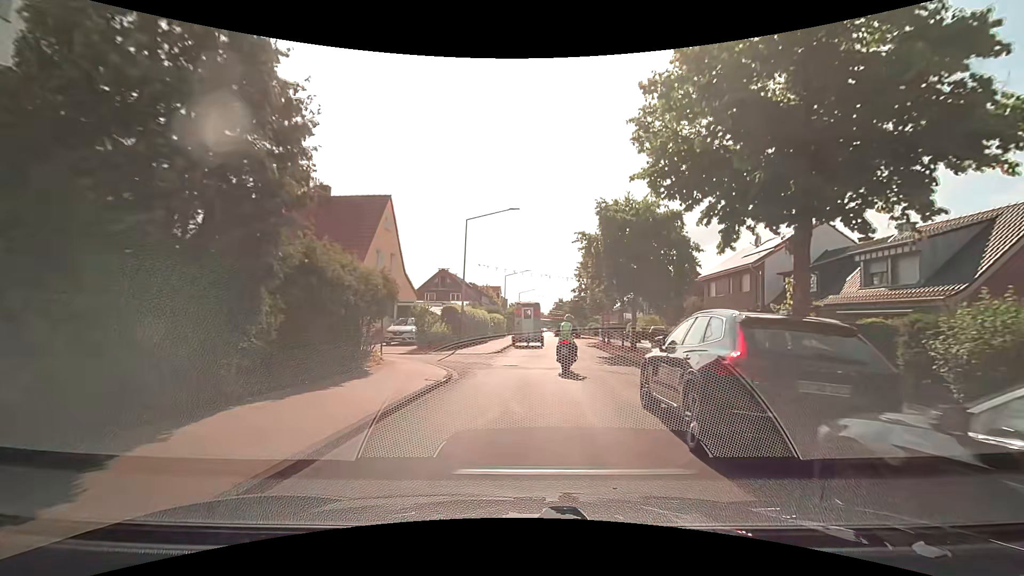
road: residential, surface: asphalt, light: Day
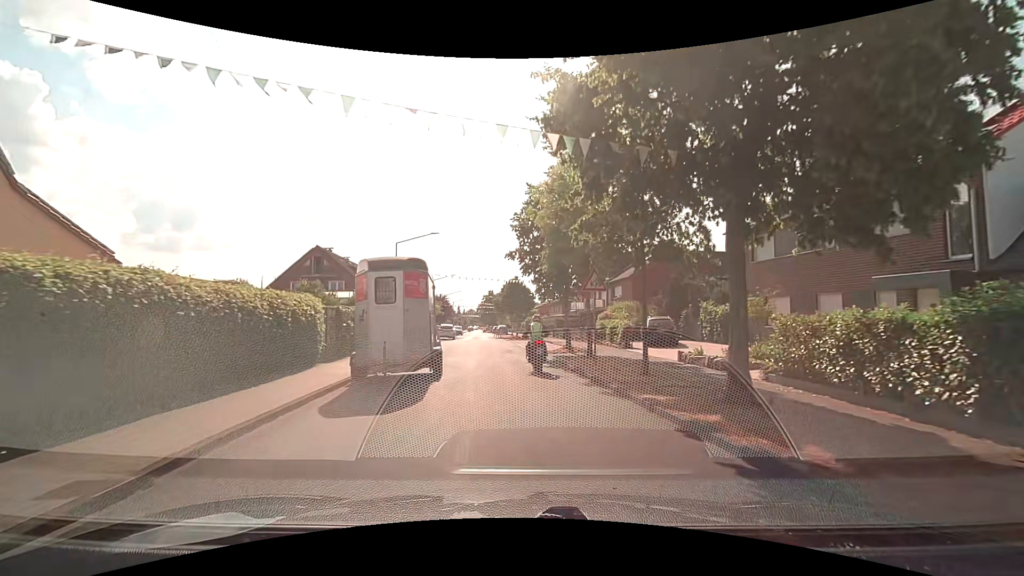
(+1.5, +21.5) m; +8°
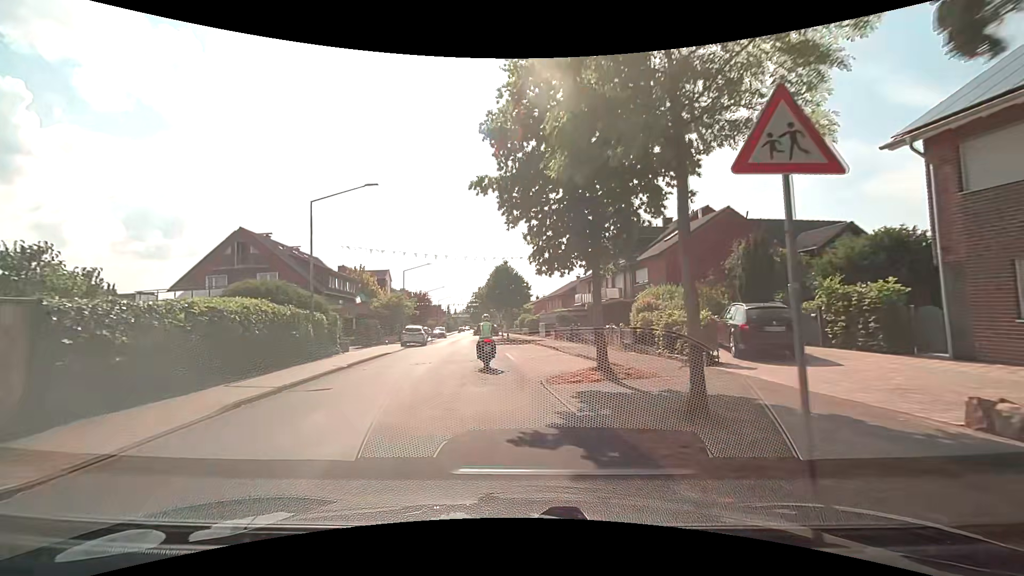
(+0.2, +12.2) m; +1°
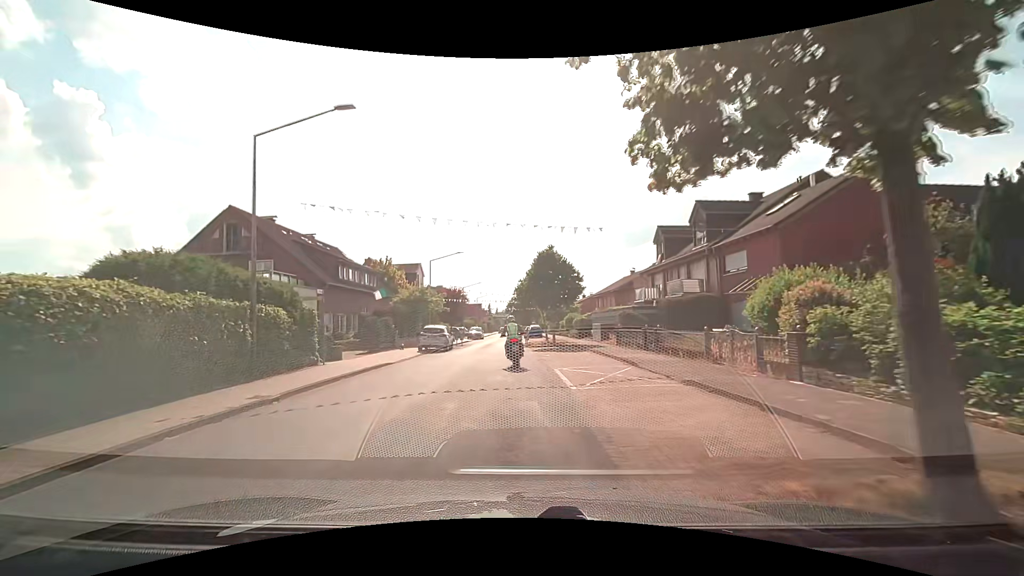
(-0.4, +8.3) m; -6°
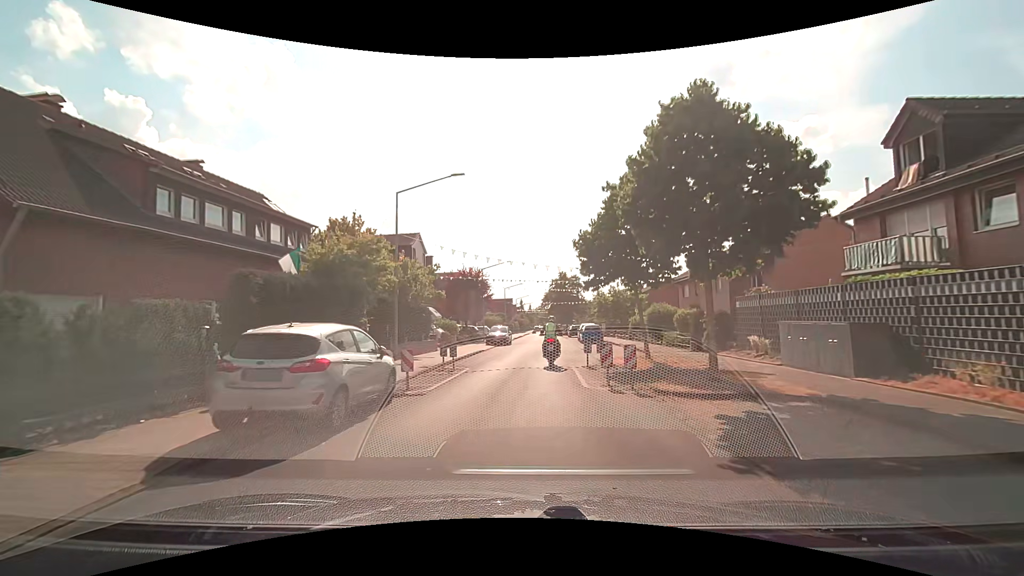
(-1.2, +22.2) m; -4°
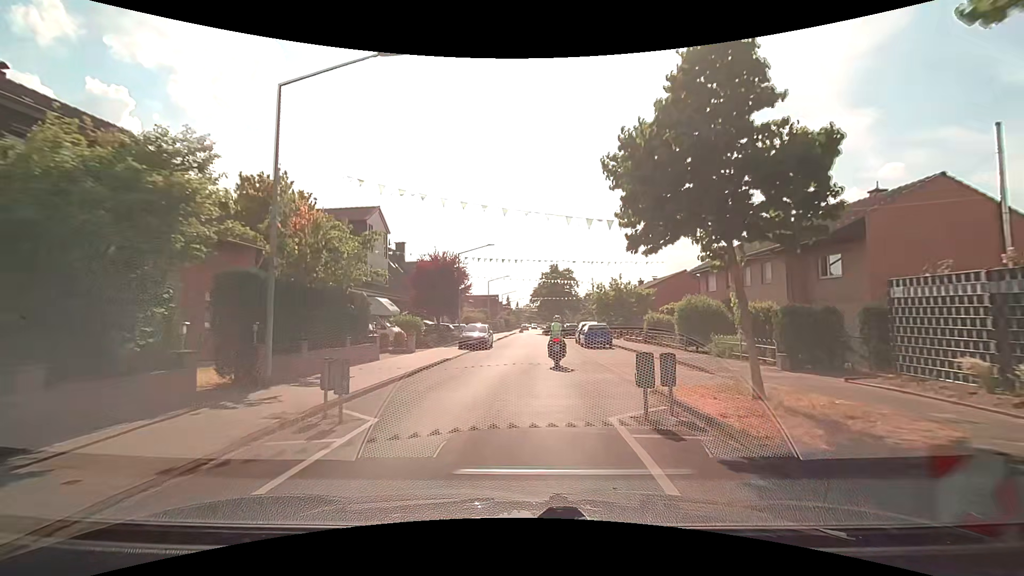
(+0.1, +9.3) m; +1°
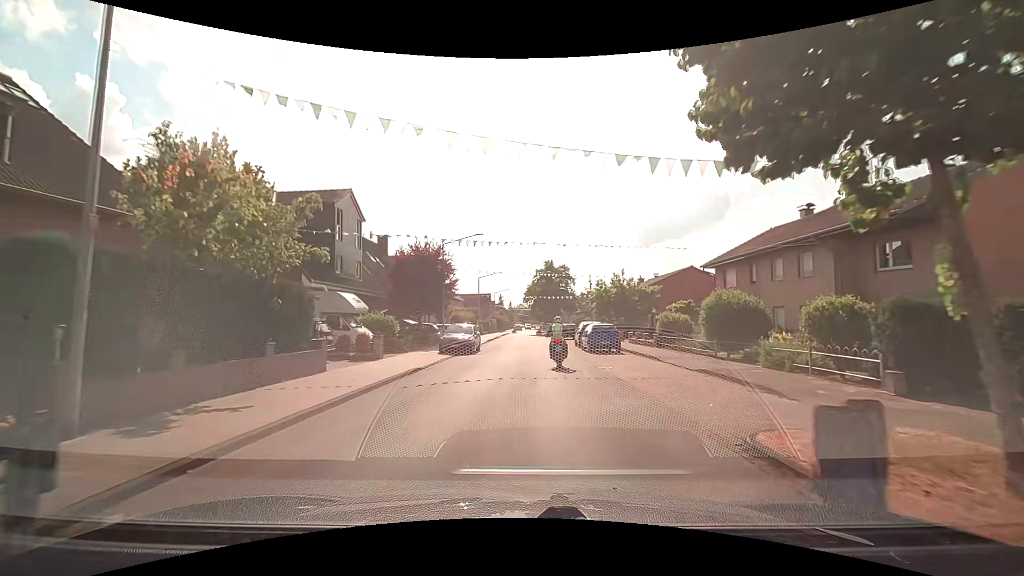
(0.0, +4.6) m; +1°
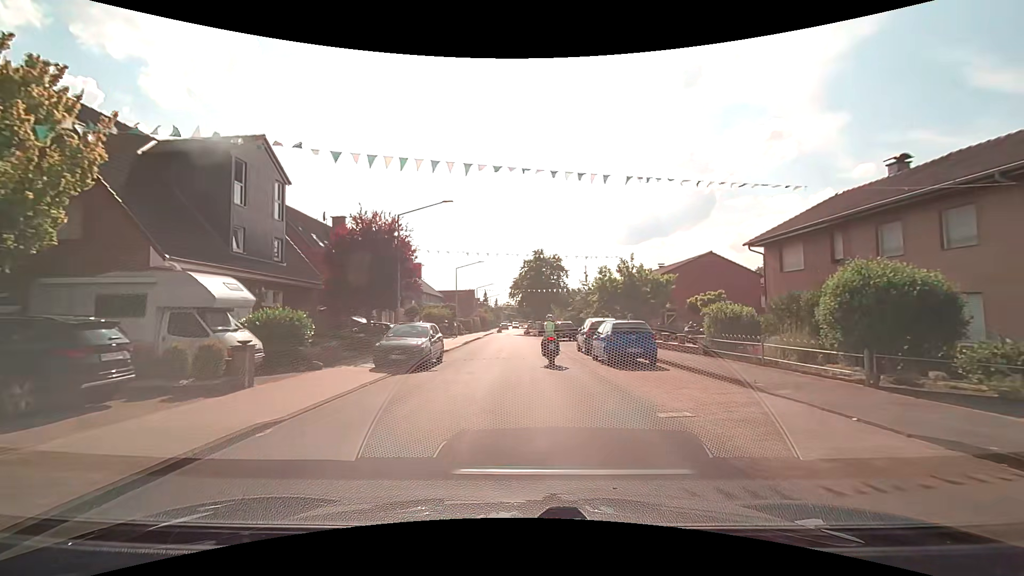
(+0.1, +9.1) m; +1°
